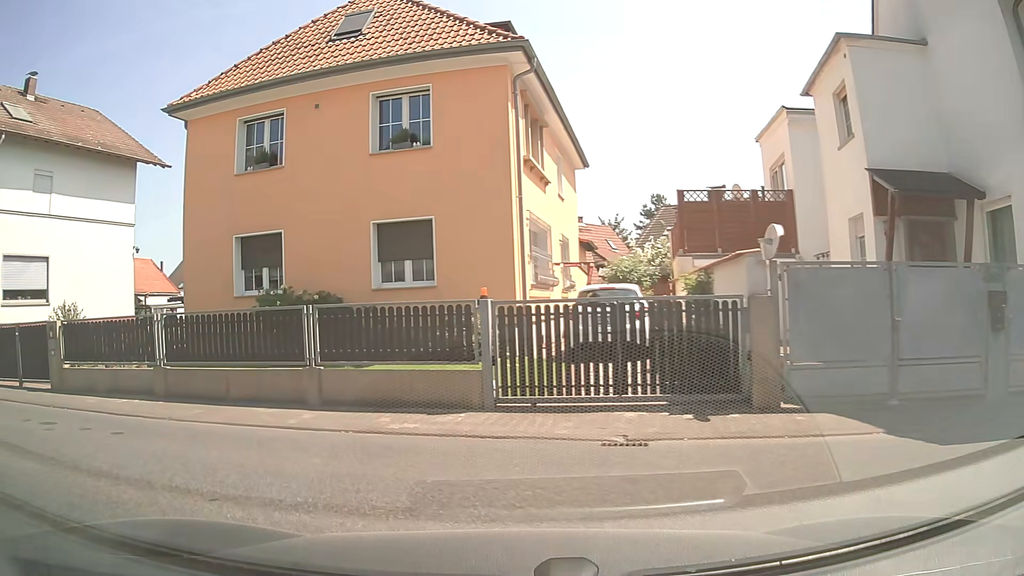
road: residential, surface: asphalt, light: Day
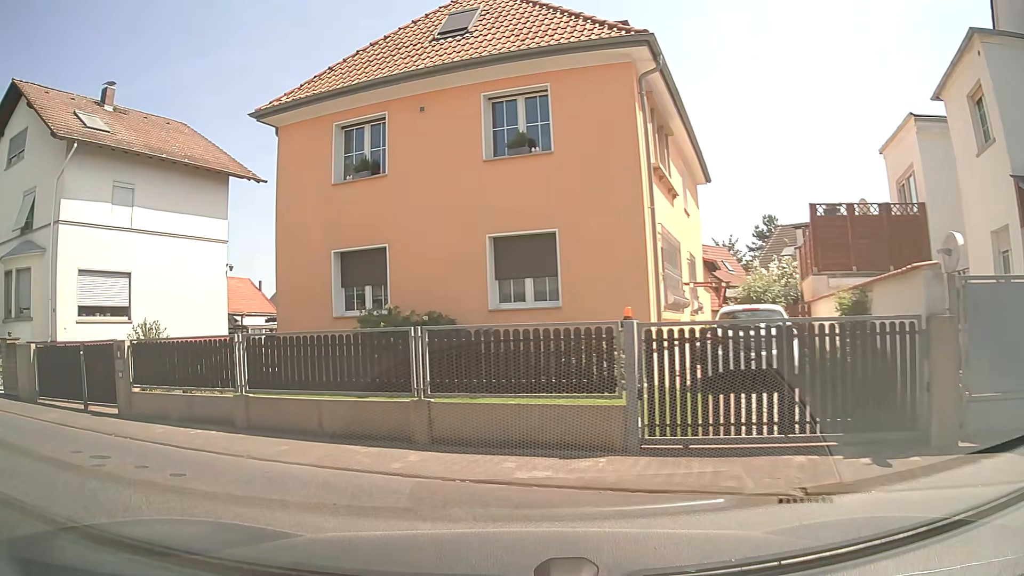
(-0.1, +1.6) m; -11°
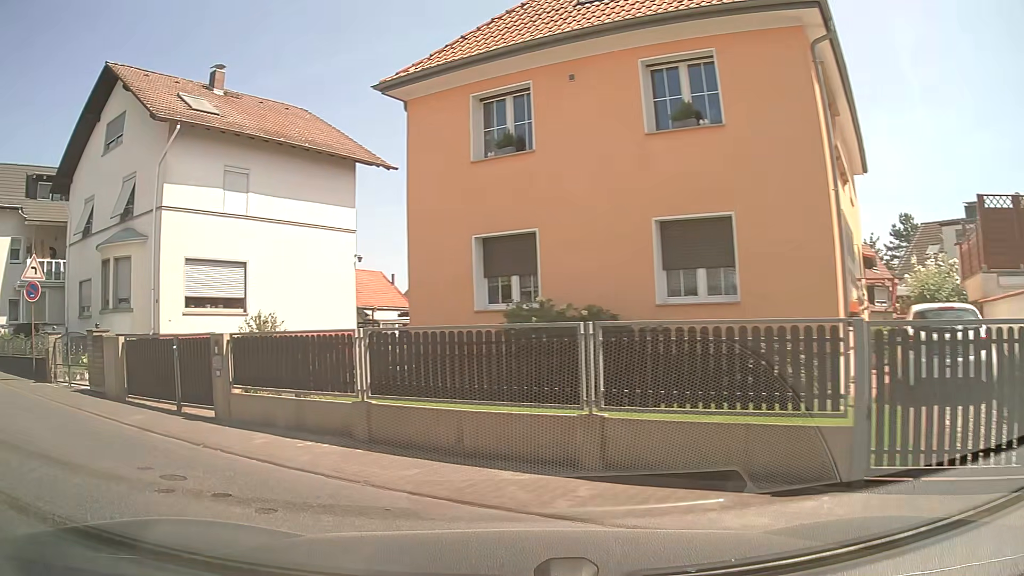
(-0.1, +1.8) m; -11°
